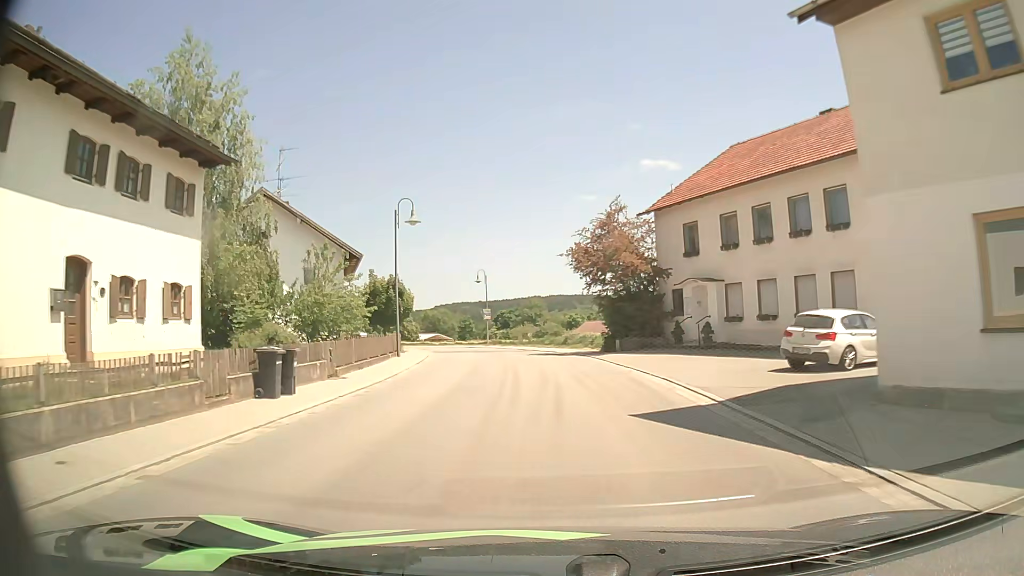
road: secondary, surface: asphalt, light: Day
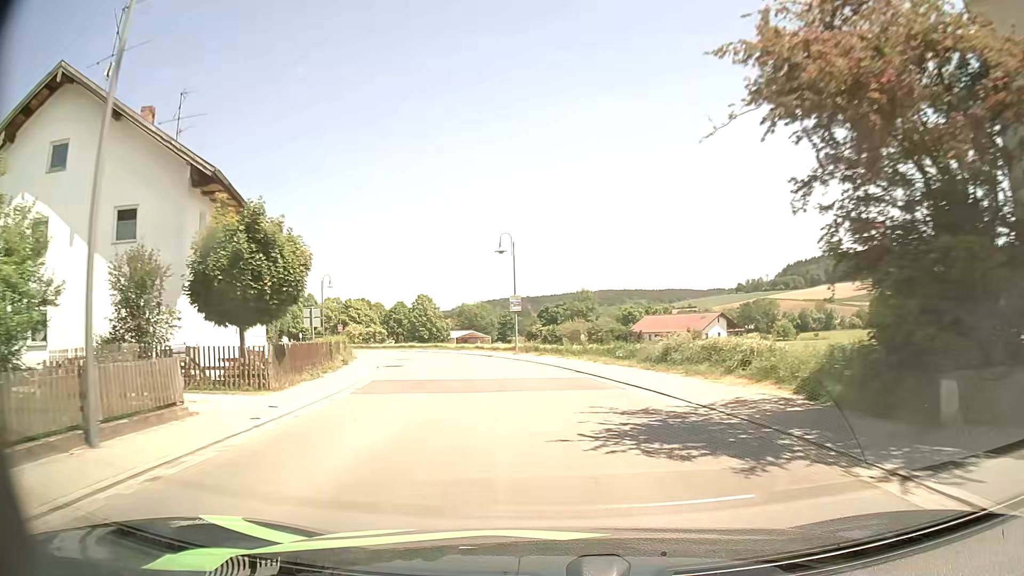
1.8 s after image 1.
(-1.0, +23.2) m; -4°
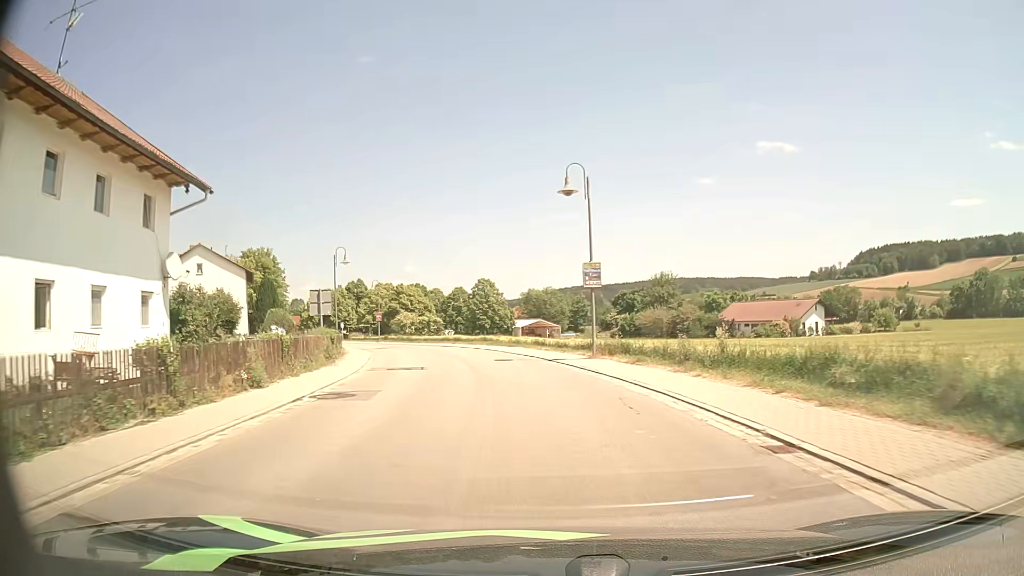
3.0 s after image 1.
(-0.9, +14.8) m; -7°
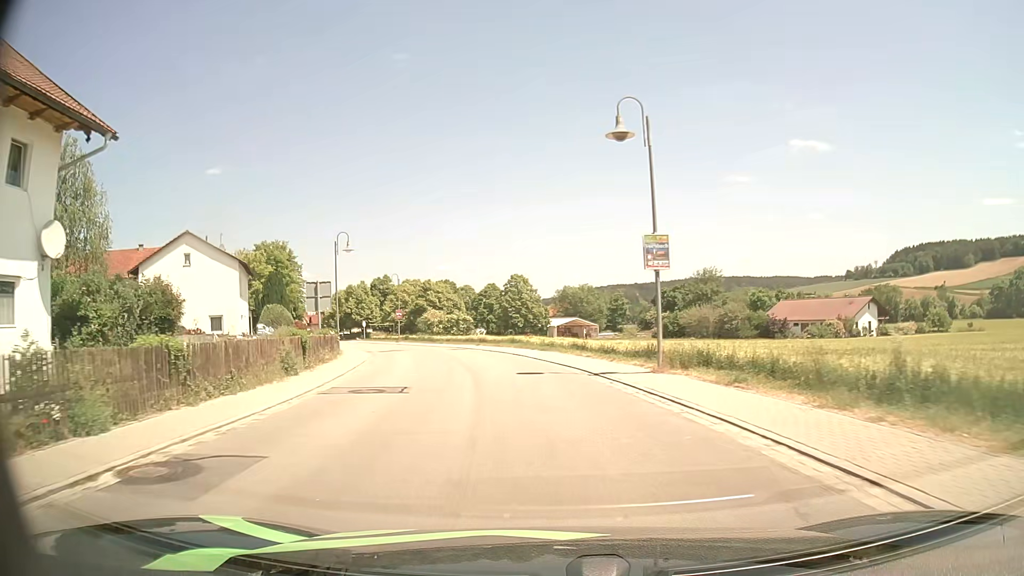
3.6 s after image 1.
(-0.2, +7.3) m; -3°
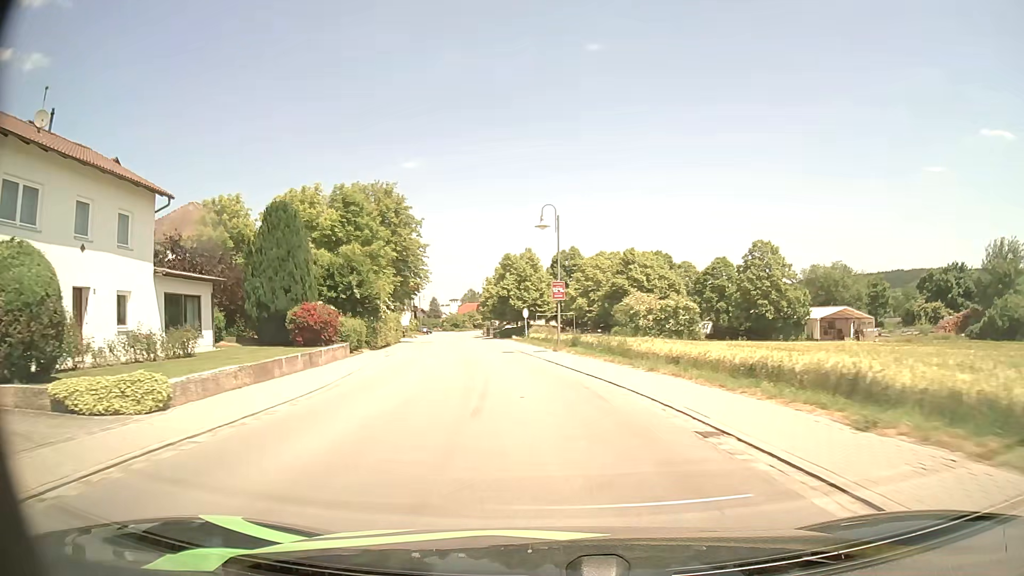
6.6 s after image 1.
(-5.7, +37.3) m; -18°
(0, +10) (-1, +20) (-3, +30) (-4, +40) (-6, +50) (-7, +60) (-9, +69) (-10, +79) (-12, +89) (-13, +99) m
